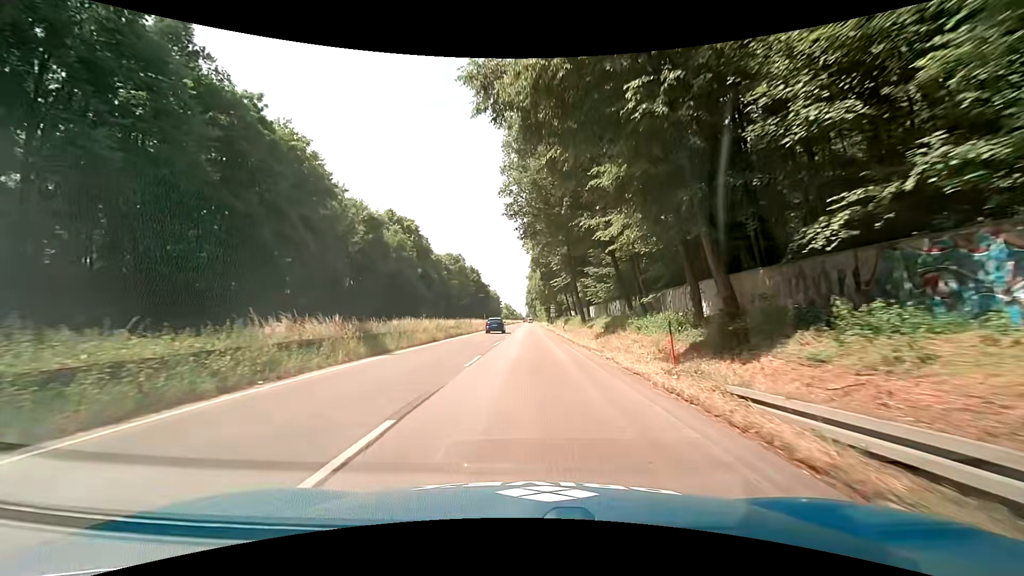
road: trunk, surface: asphalt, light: Day
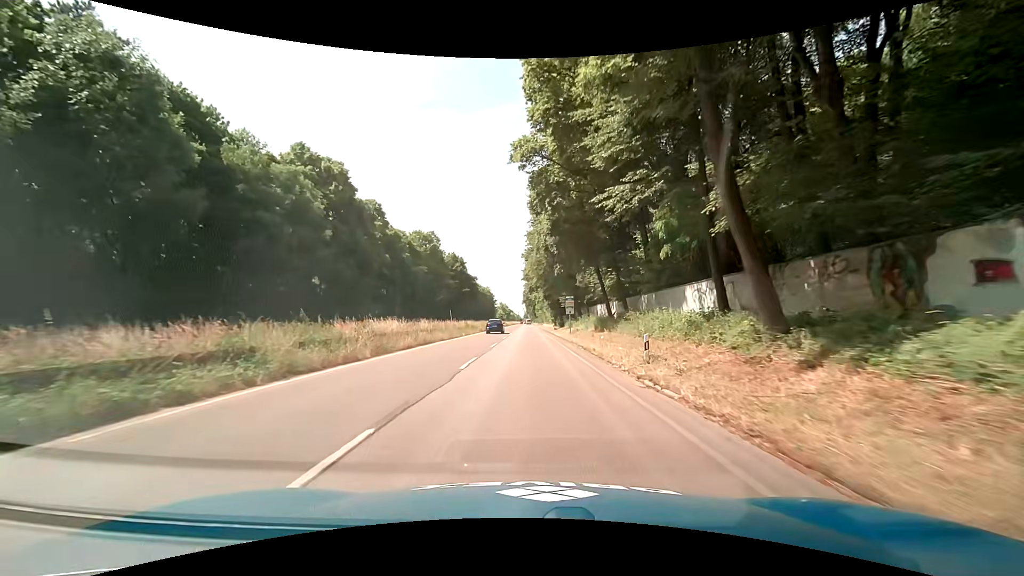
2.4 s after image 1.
(-0.5, +36.6) m; -1°
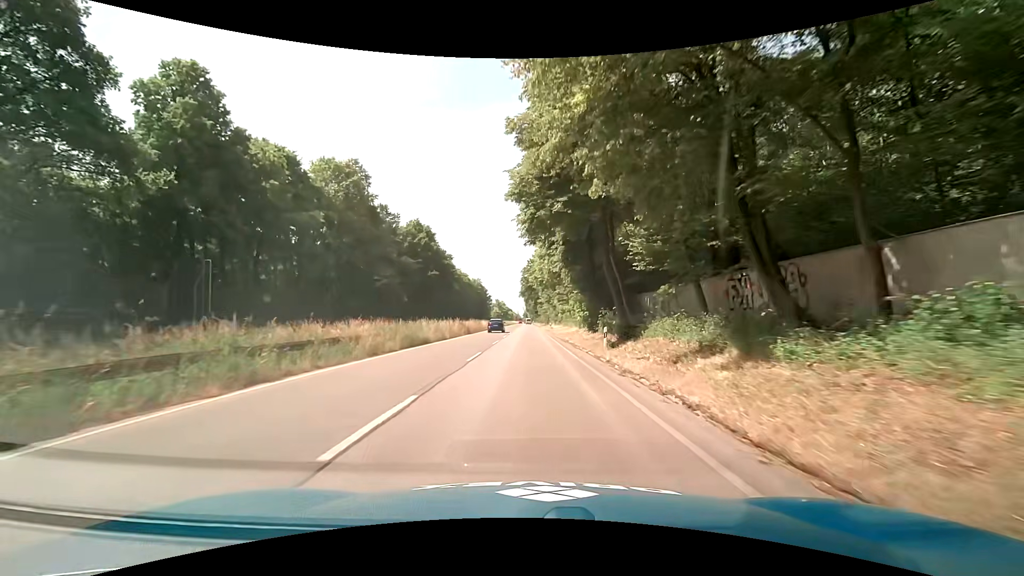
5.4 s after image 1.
(+0.1, +45.6) m; +1°
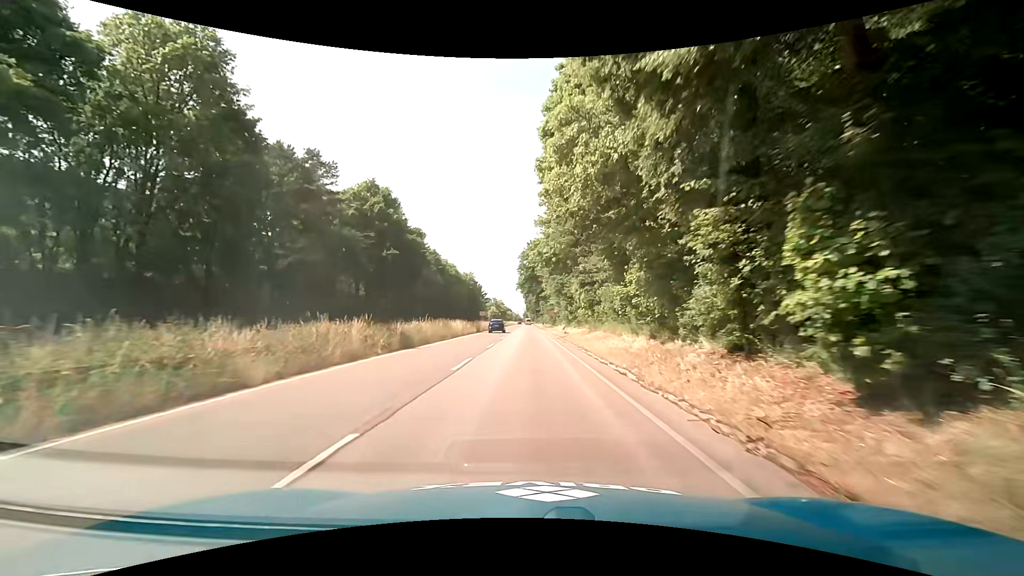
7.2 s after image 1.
(-0.2, +27.3) m; -1°
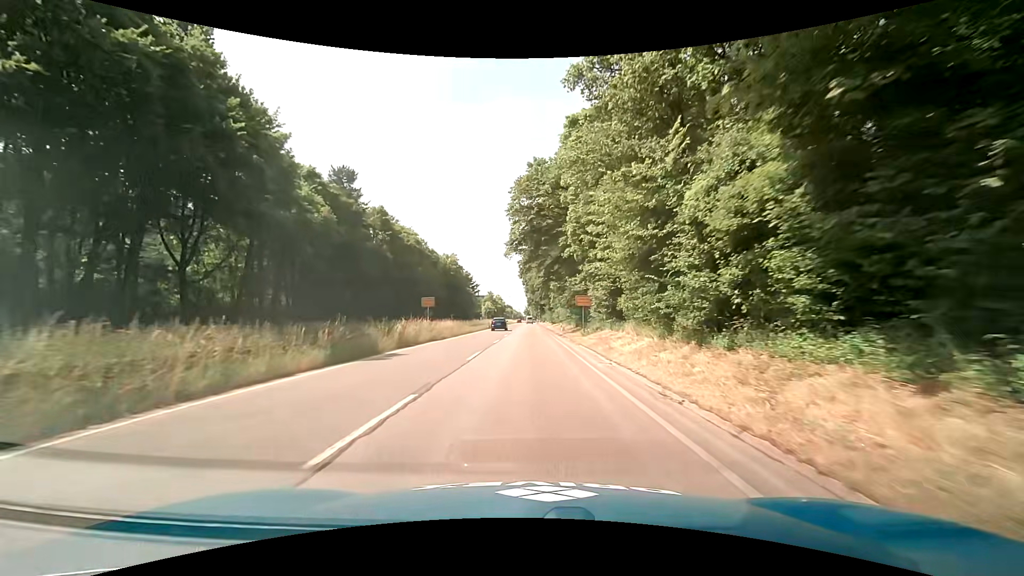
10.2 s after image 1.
(+0.6, +45.1) m; +1°
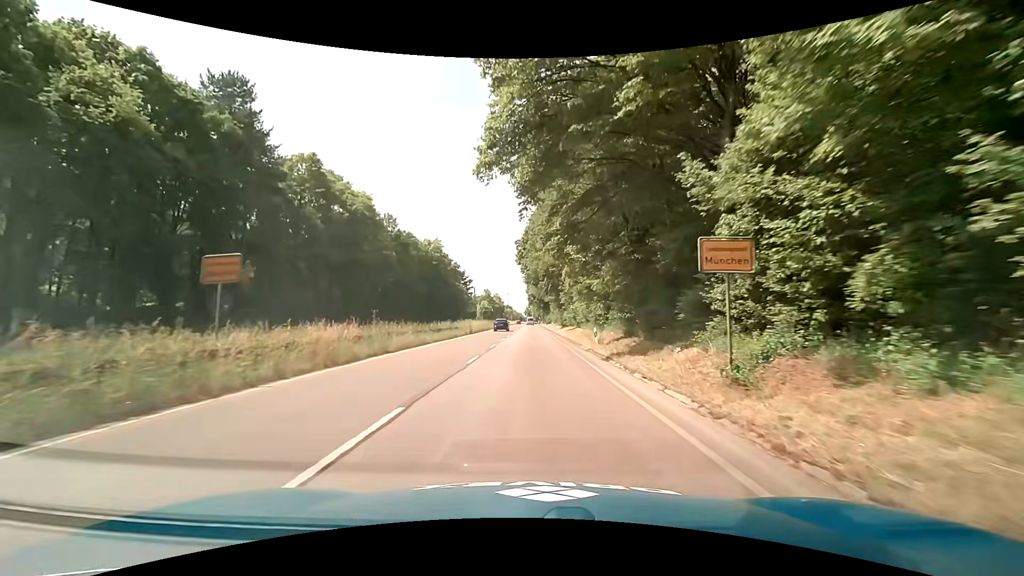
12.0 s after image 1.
(-0.3, +25.0) m; -1°
